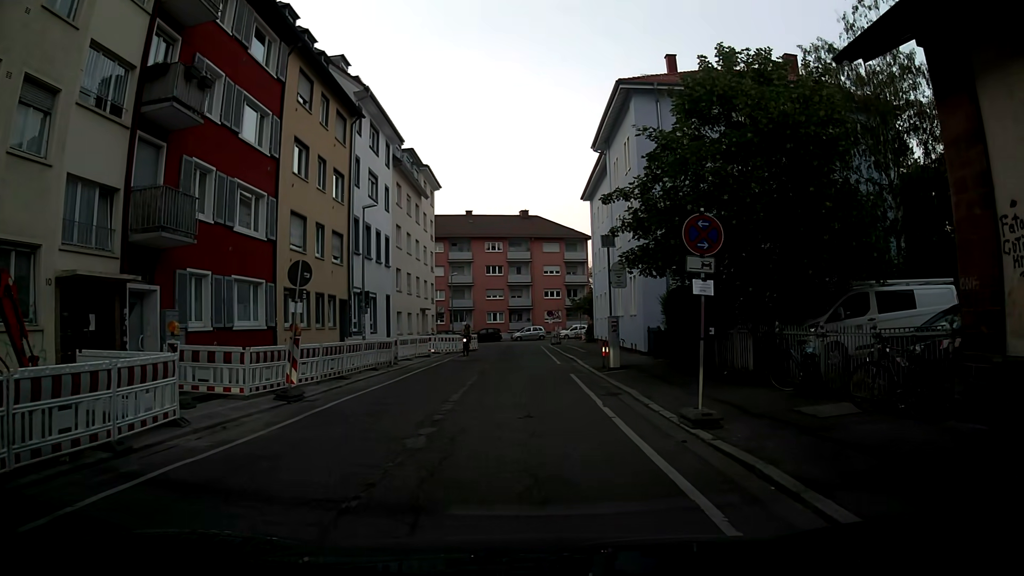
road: residential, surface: asphalt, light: Day
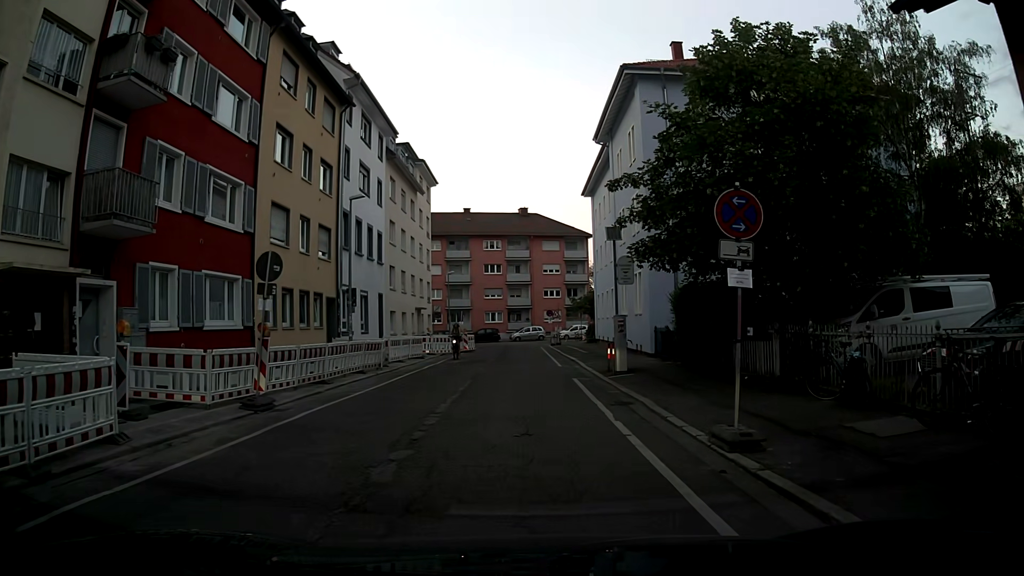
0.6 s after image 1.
(+0.1, +1.8) m; +1°
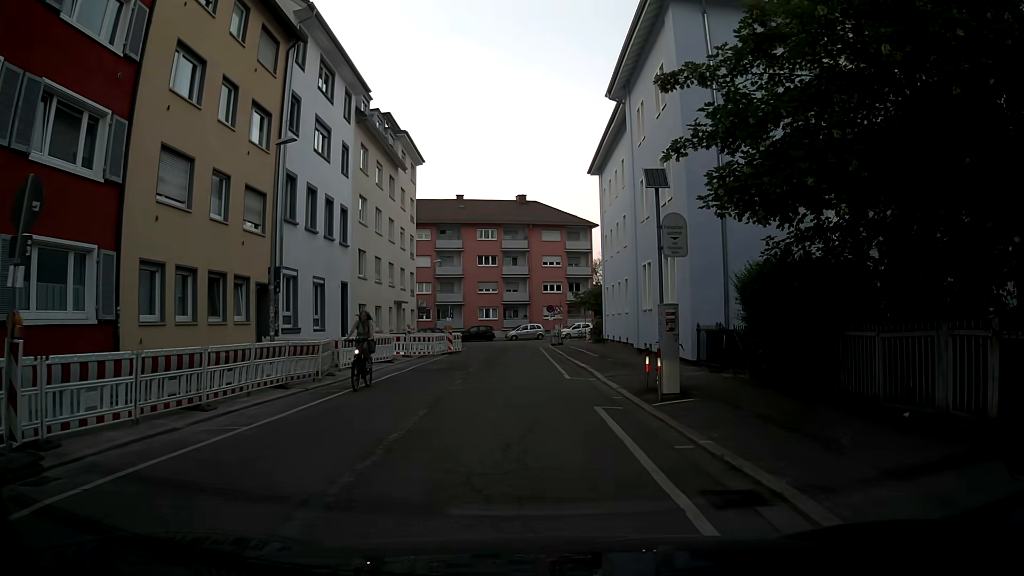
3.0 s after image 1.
(0.0, +7.2) m; +1°
